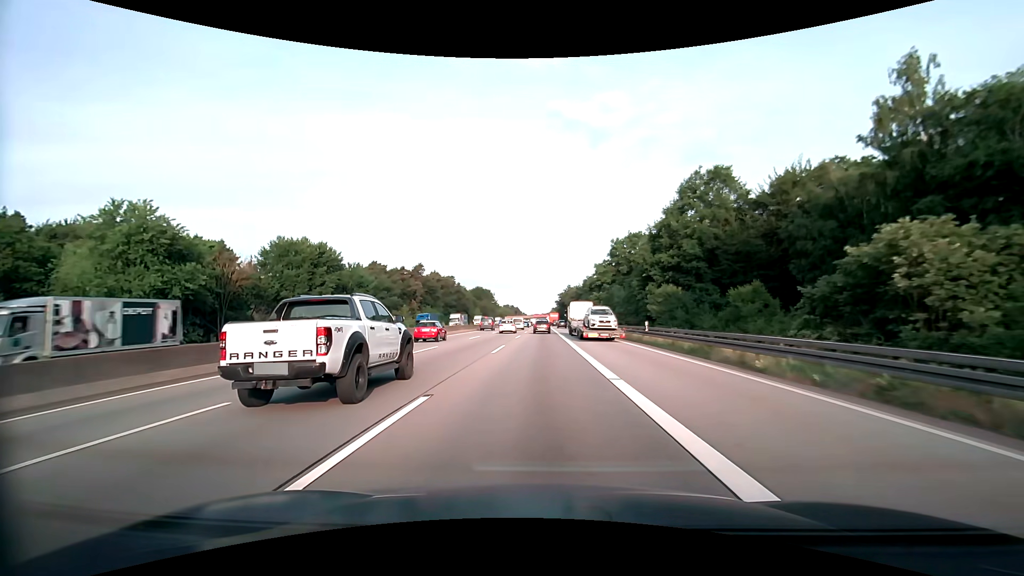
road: motorway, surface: asphalt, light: Day
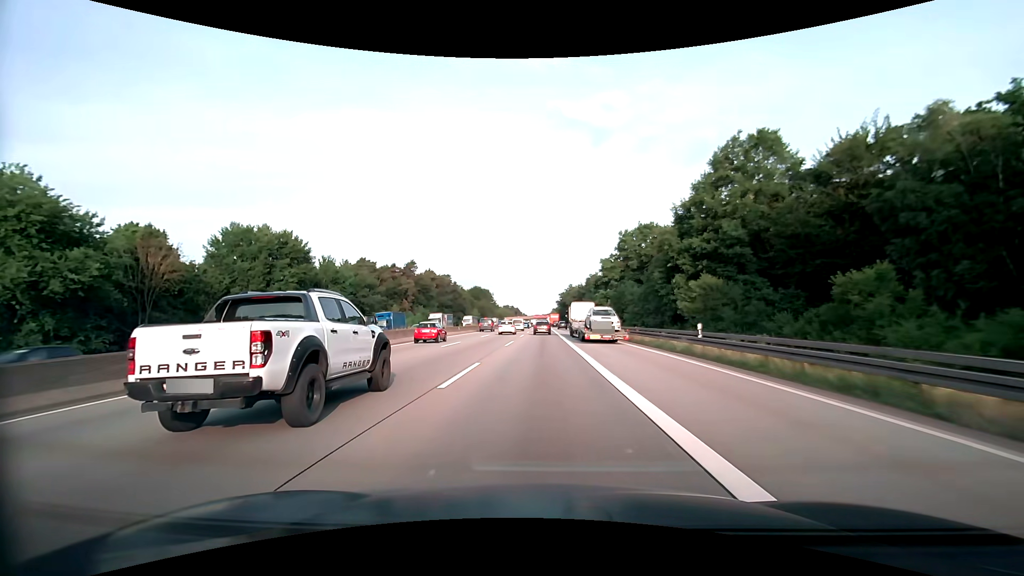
(0.0, +10.7) m; 0°
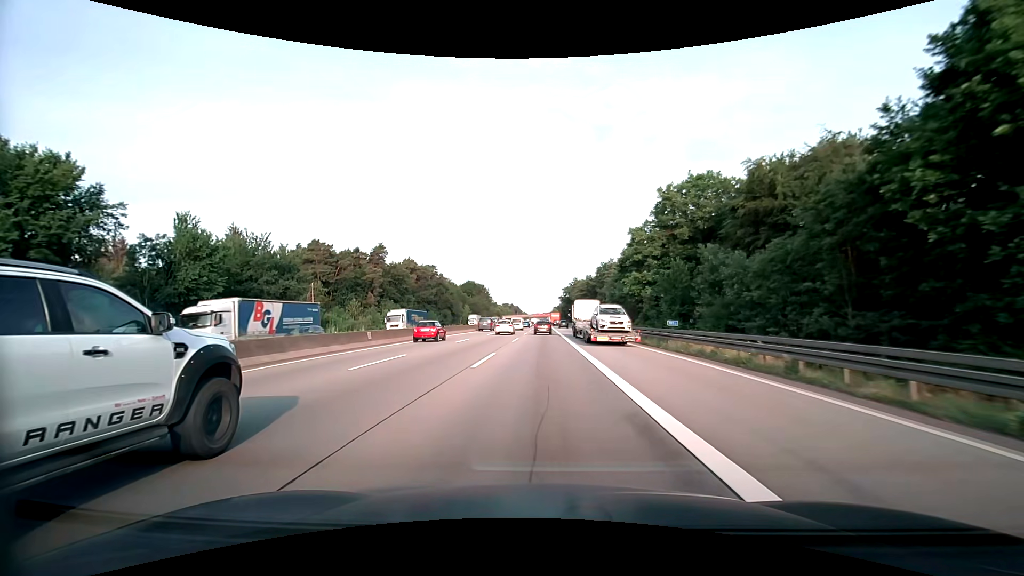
(0.0, +31.7) m; 0°
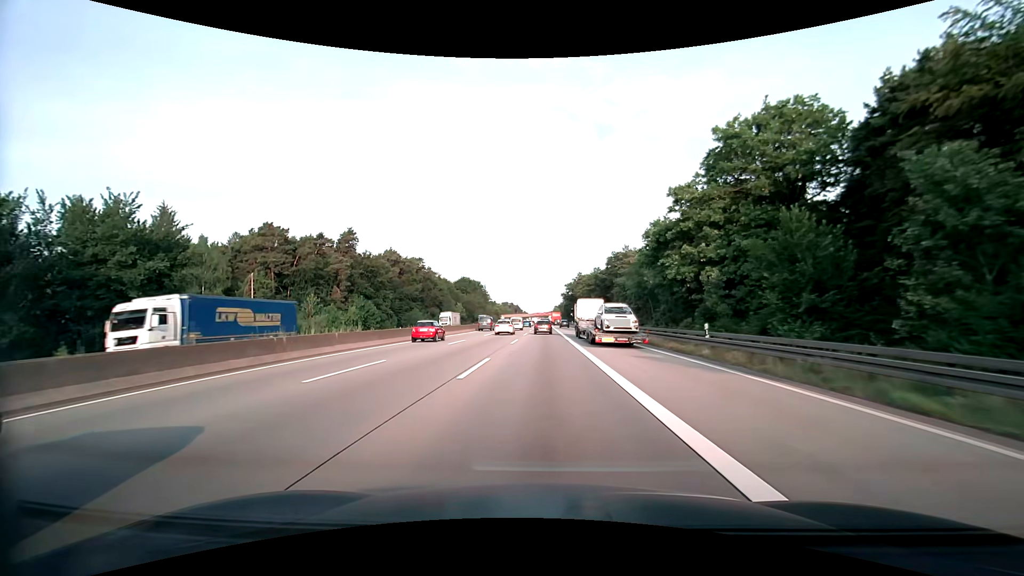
(0.0, +20.9) m; 0°
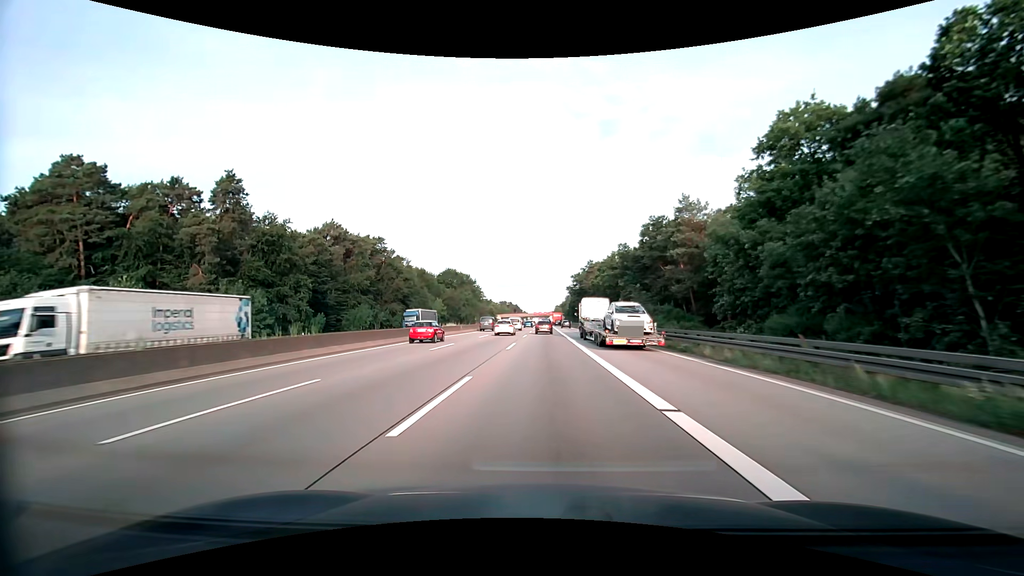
(-0.1, +41.6) m; 0°
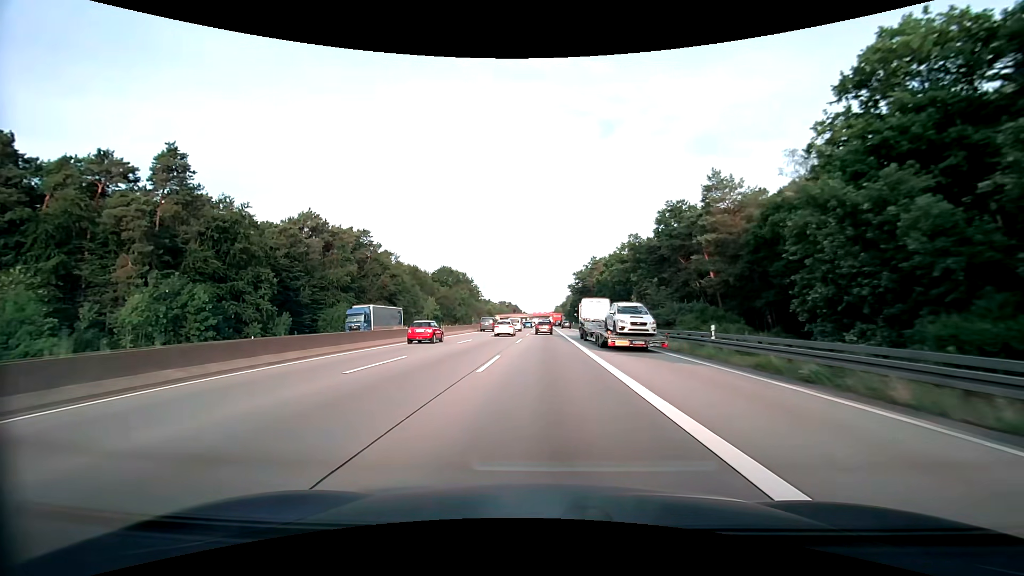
(0.0, +10.6) m; 0°
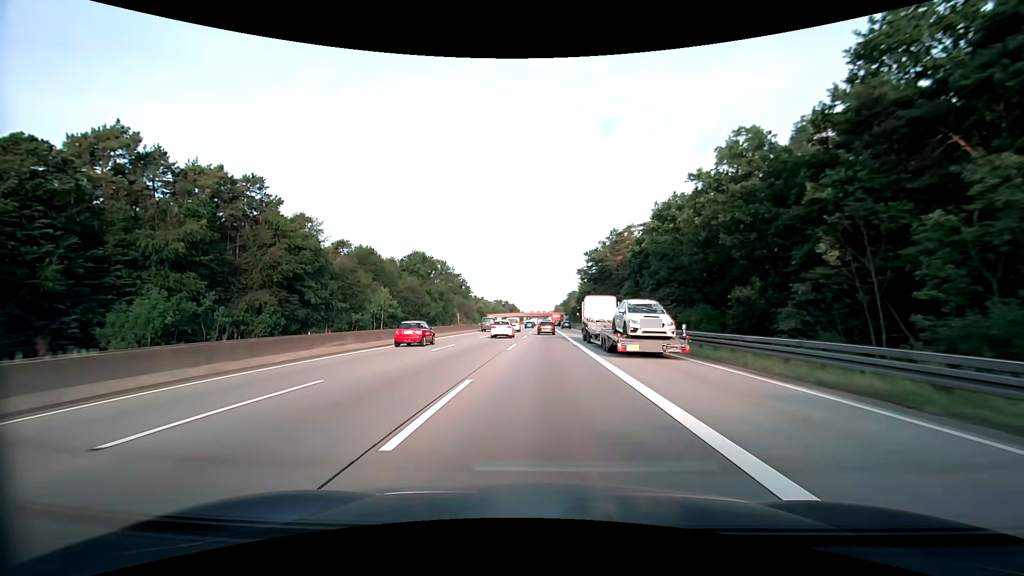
(0.0, +43.9) m; 0°
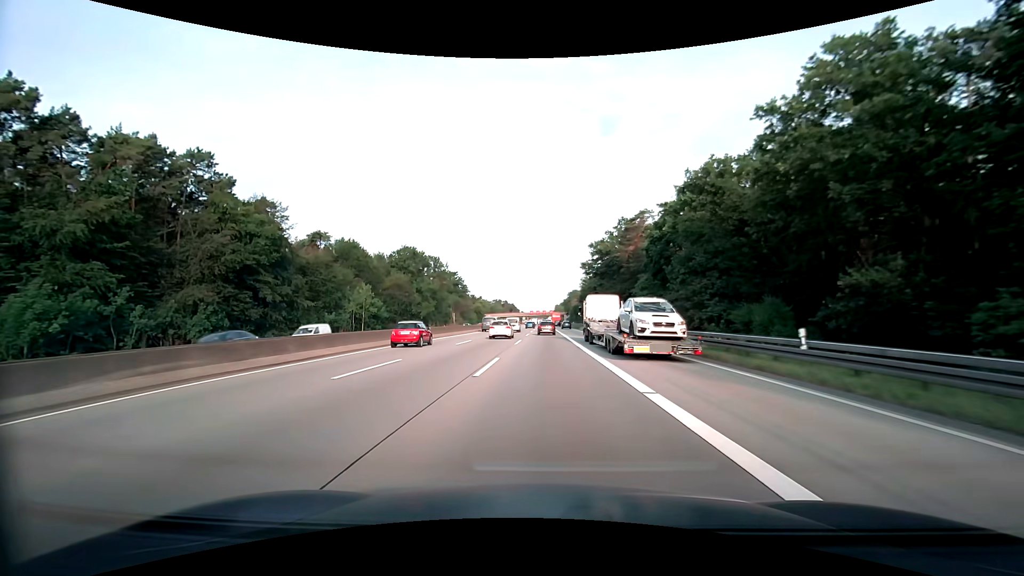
(0.0, +11.4) m; 0°
(0, +10) (0, +20) (0, +30) (0, +40) (0, +50) (0, +60) (0, +70) (0, +80) (0, +90) (0, +100) m
